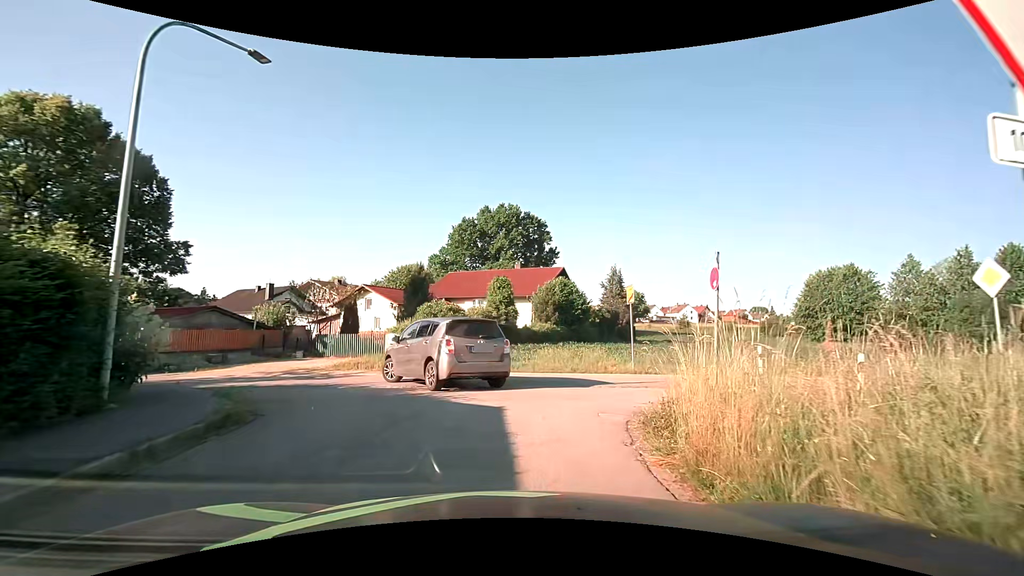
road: residential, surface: asphalt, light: Day
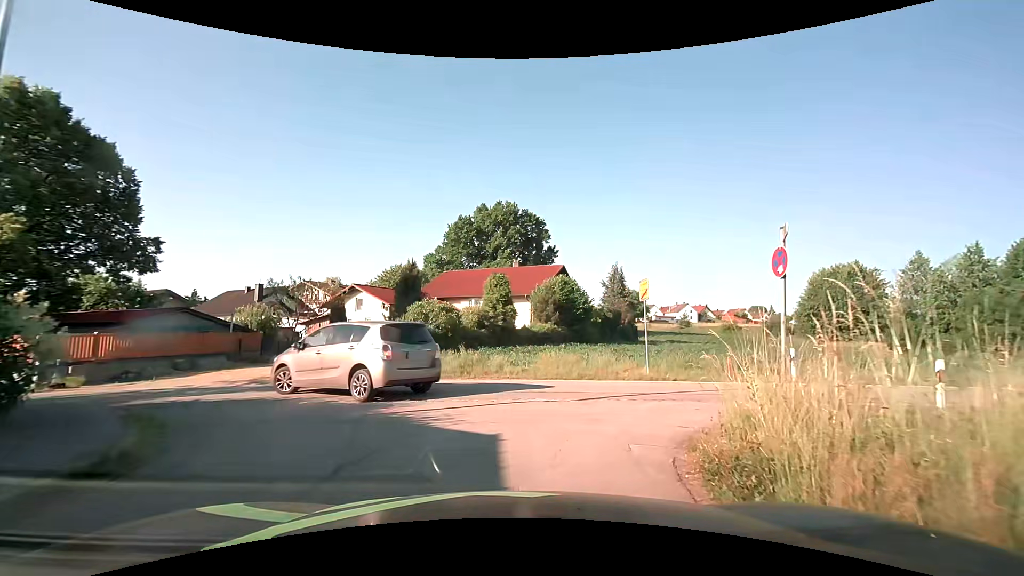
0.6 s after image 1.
(0.0, +2.2) m; 0°
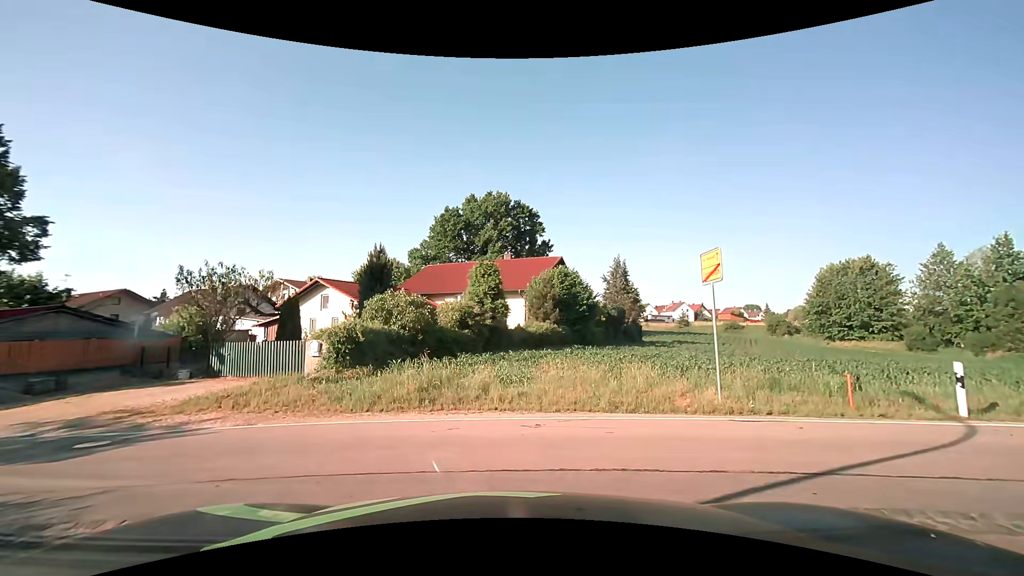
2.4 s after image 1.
(0.0, +6.0) m; 0°
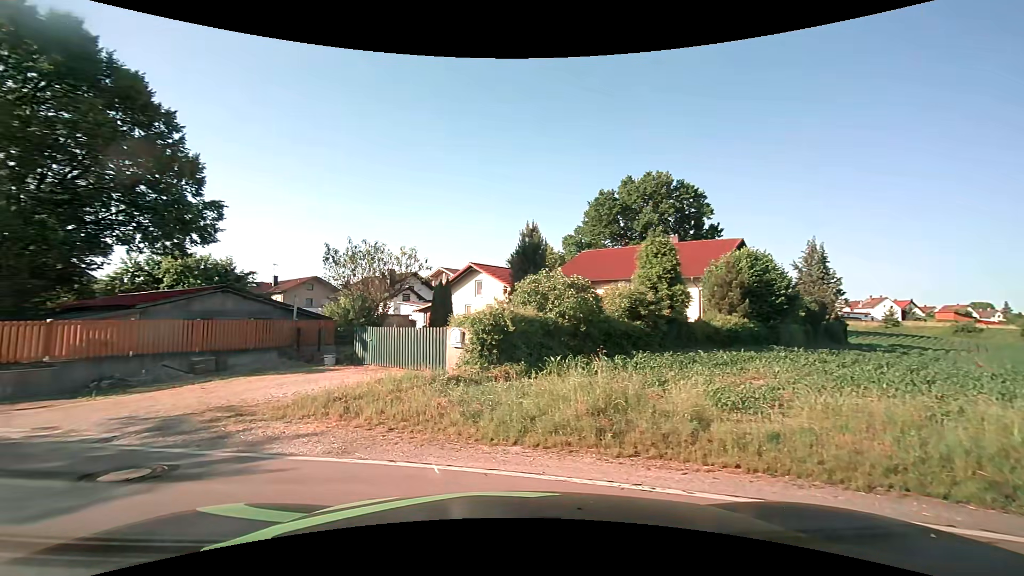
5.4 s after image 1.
(-0.2, +3.9) m; -17°
